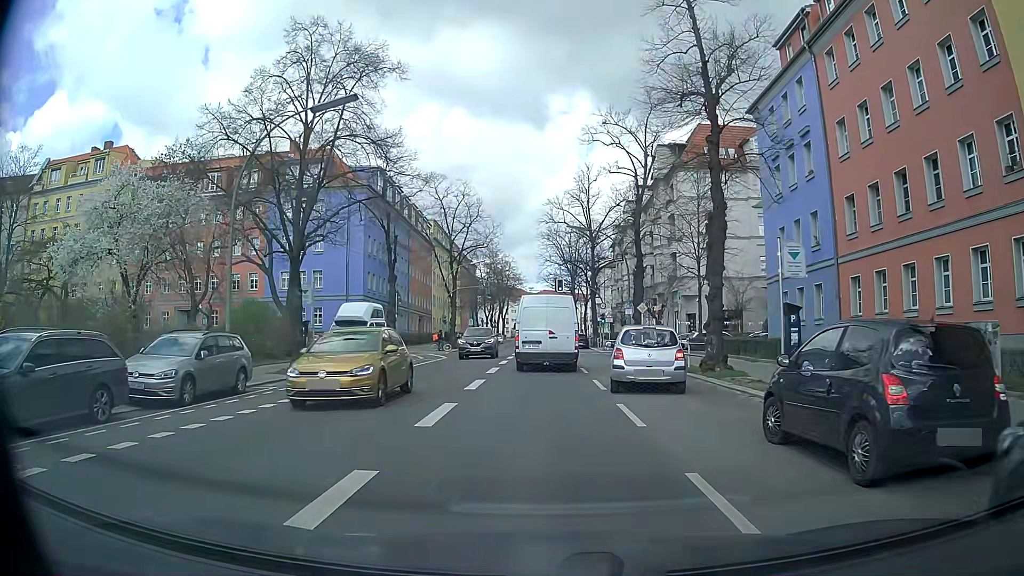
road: secondary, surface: asphalt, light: Day
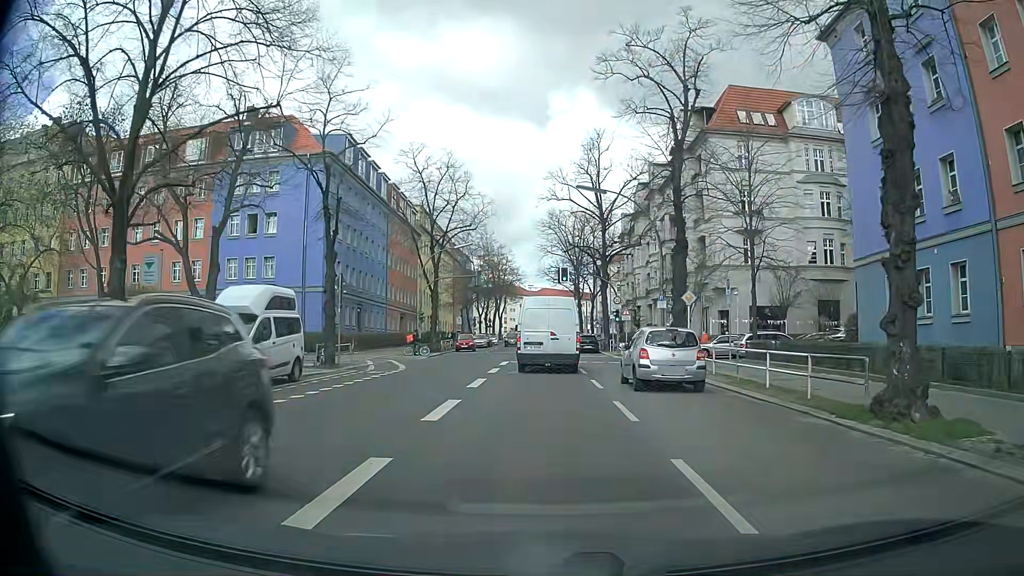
(-0.2, +11.5) m; -1°
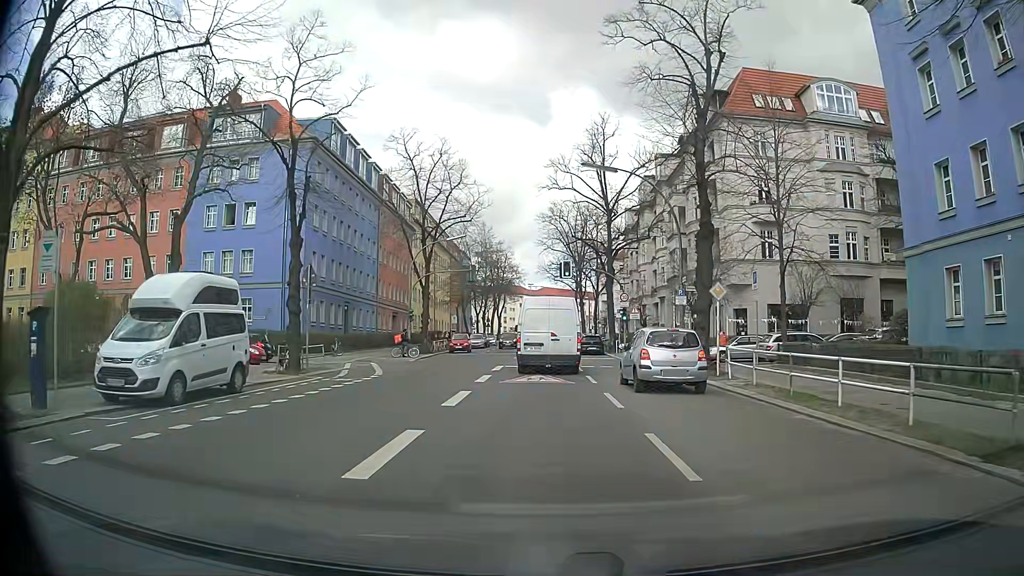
(0.0, +4.1) m; 0°
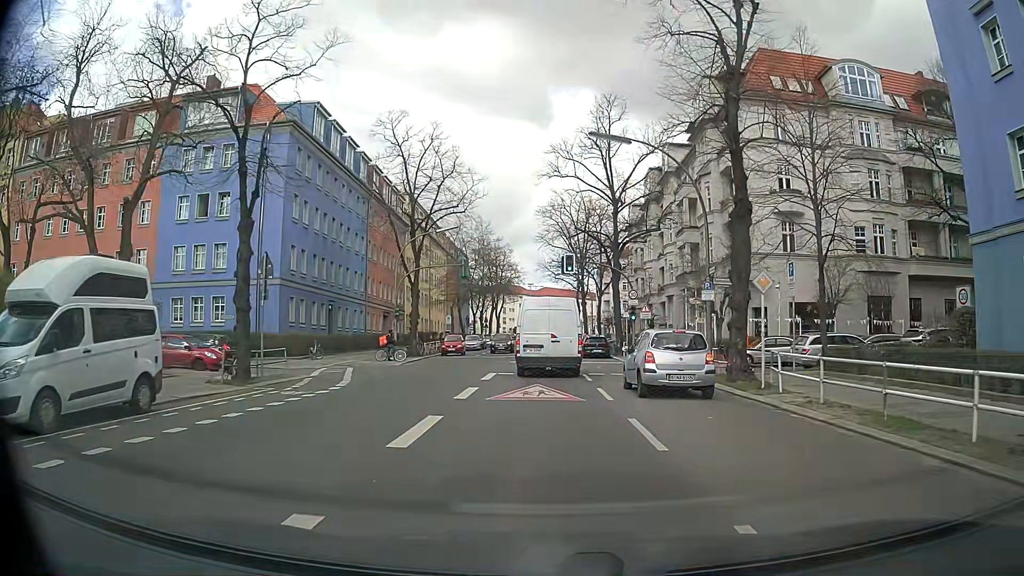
(0.0, +4.3) m; 0°
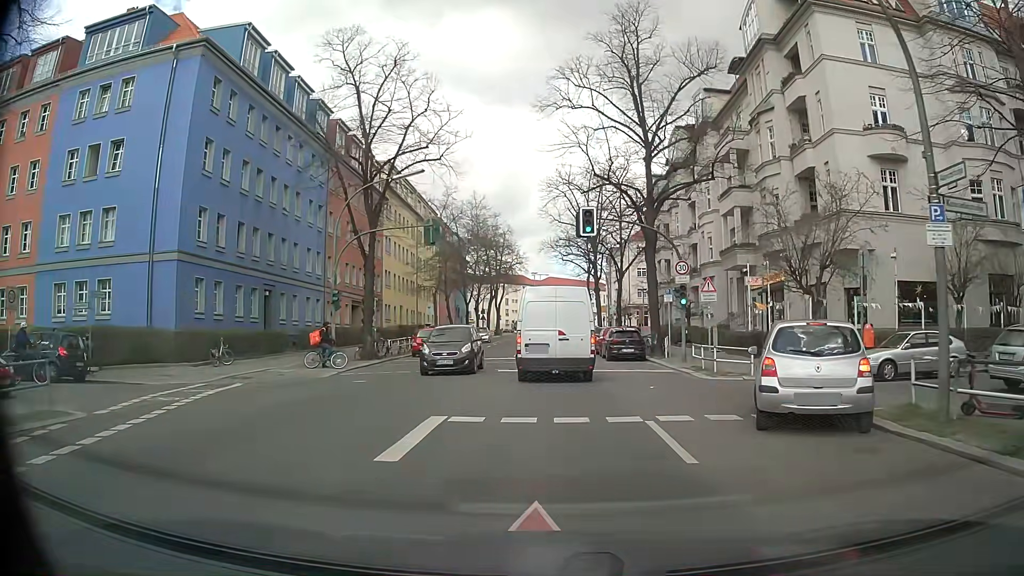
(-0.1, +12.9) m; -1°
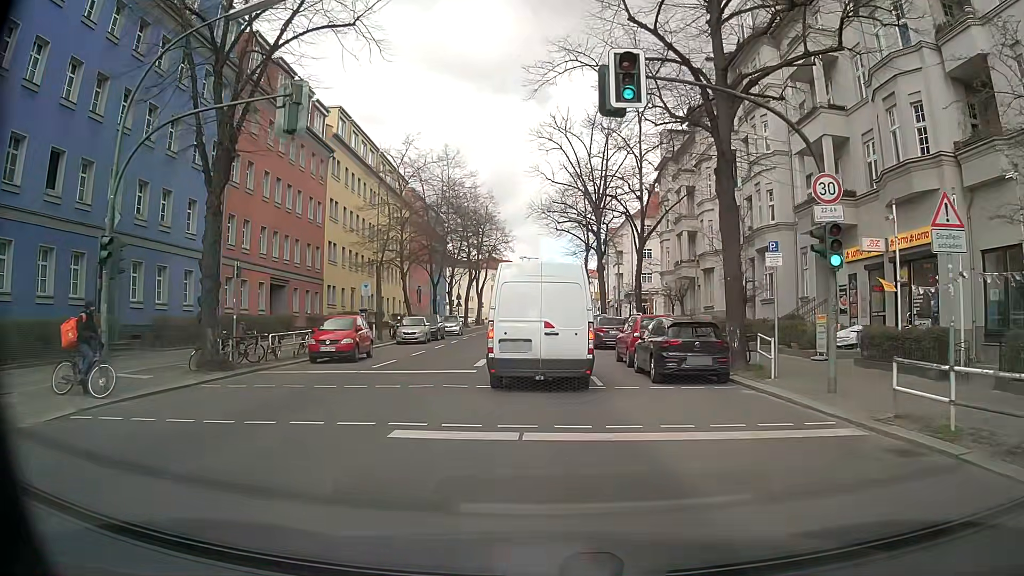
(+0.1, +15.0) m; 0°
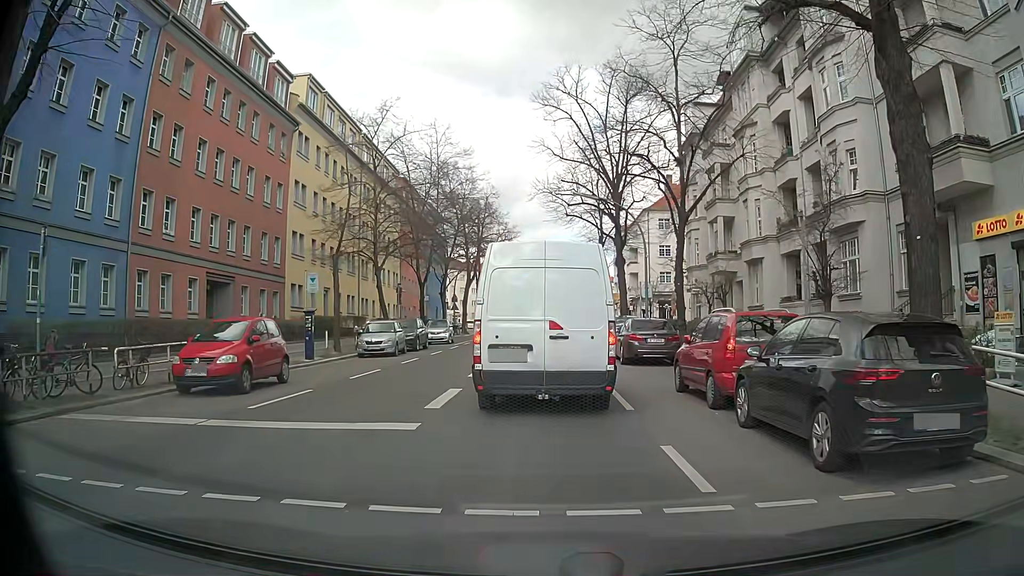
(+0.1, +8.9) m; 0°
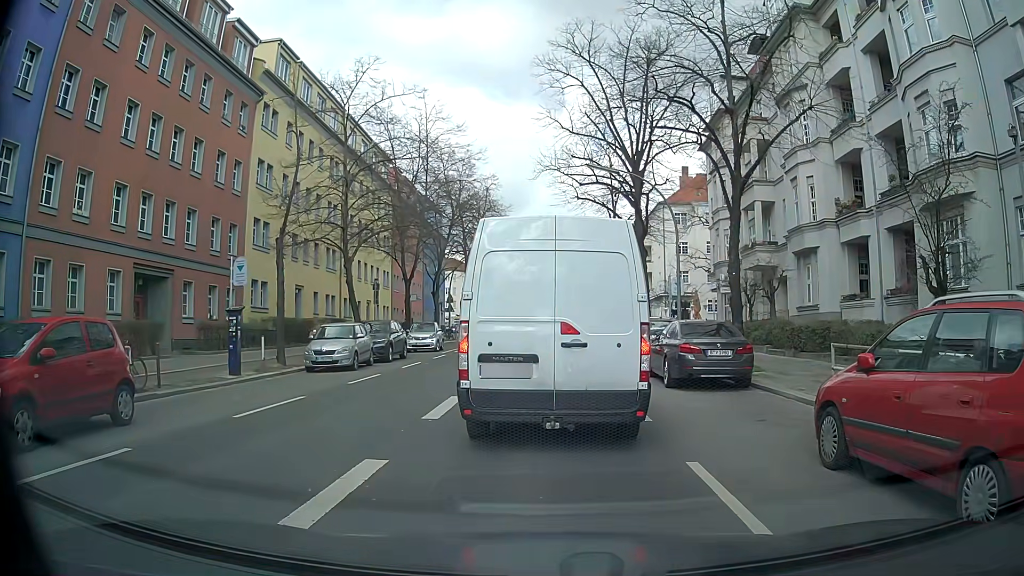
(0.0, +6.6) m; +2°
